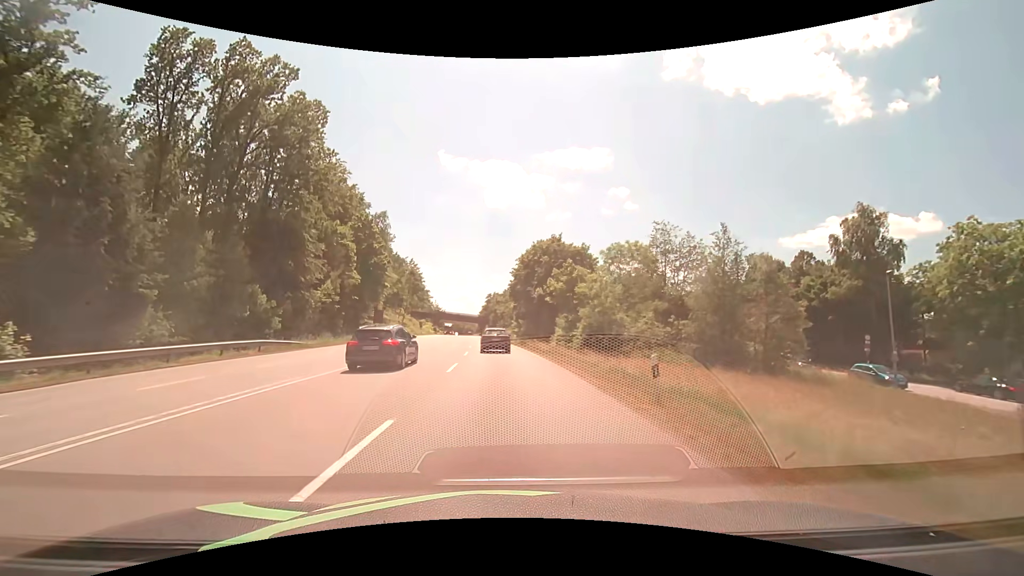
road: secondary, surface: asphalt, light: Day
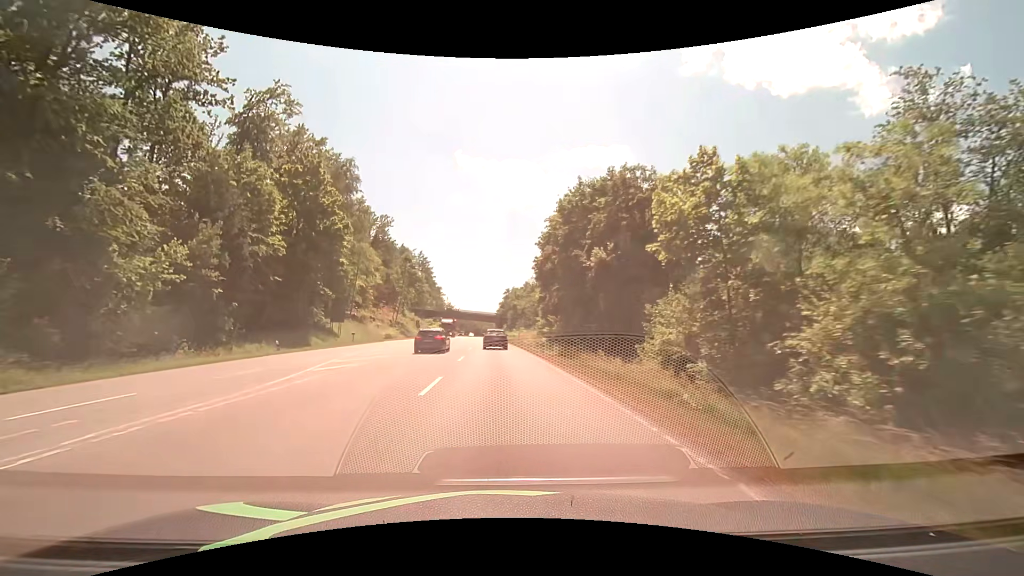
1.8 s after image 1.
(-0.5, +27.5) m; -2°
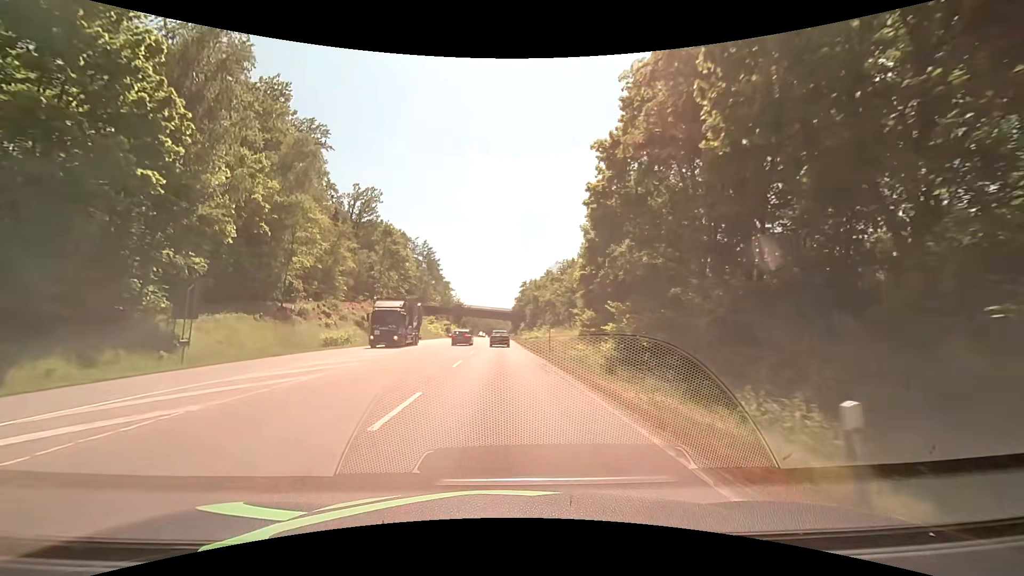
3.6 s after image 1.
(-0.5, +27.5) m; -2°
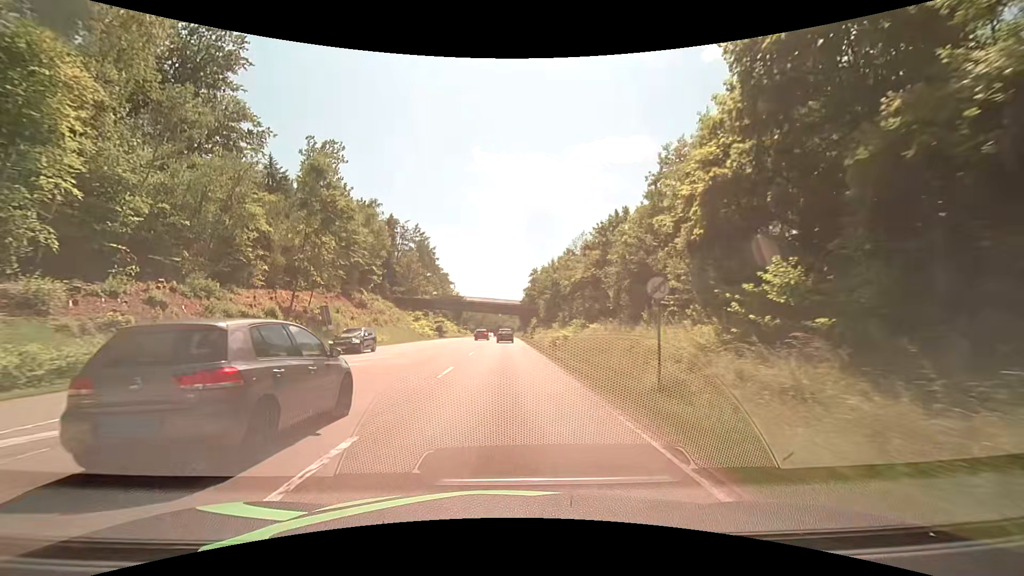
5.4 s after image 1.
(0.0, +27.6) m; 0°
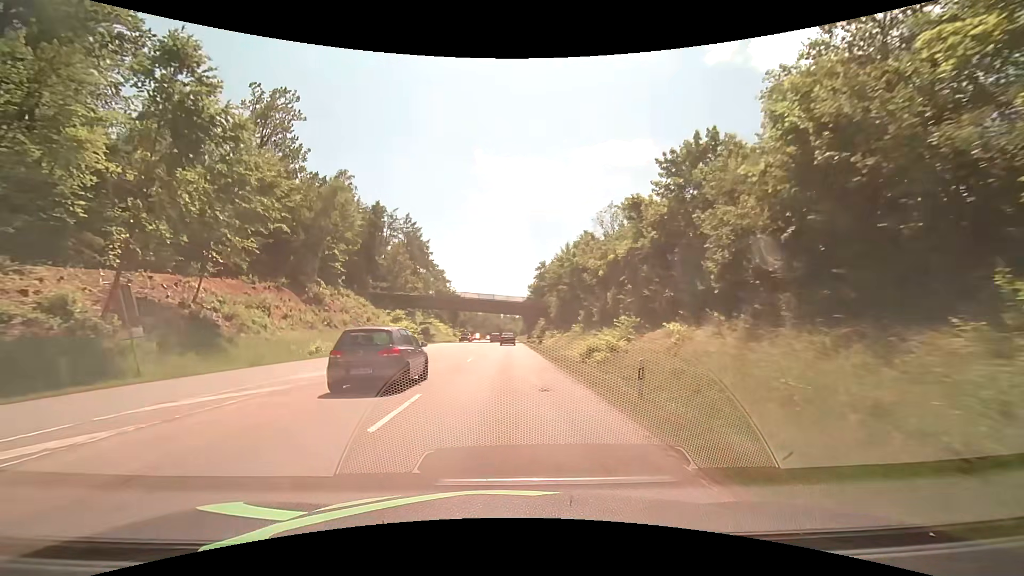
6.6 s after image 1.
(-0.2, +18.8) m; -1°
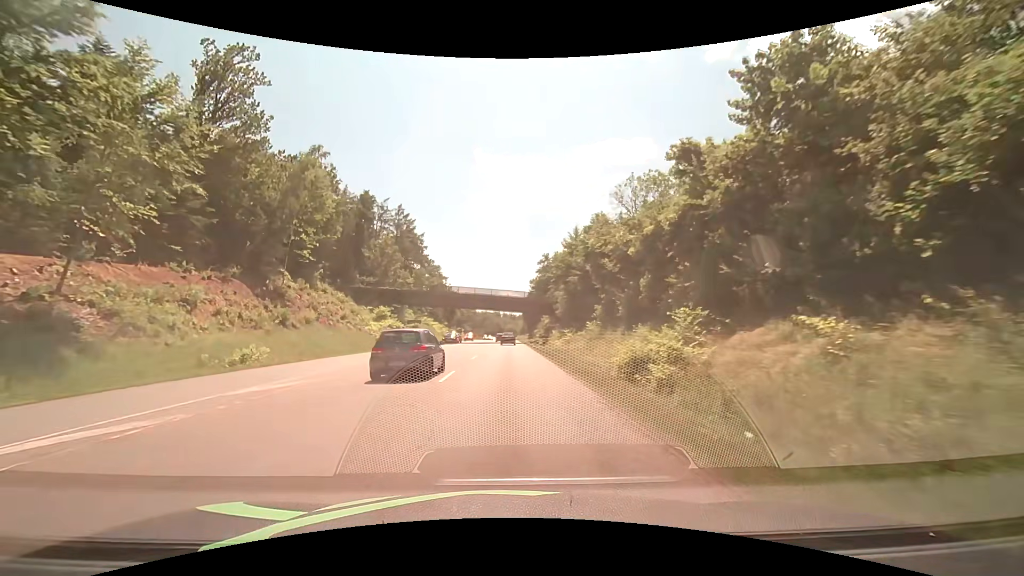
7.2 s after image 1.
(0.0, +9.7) m; 0°
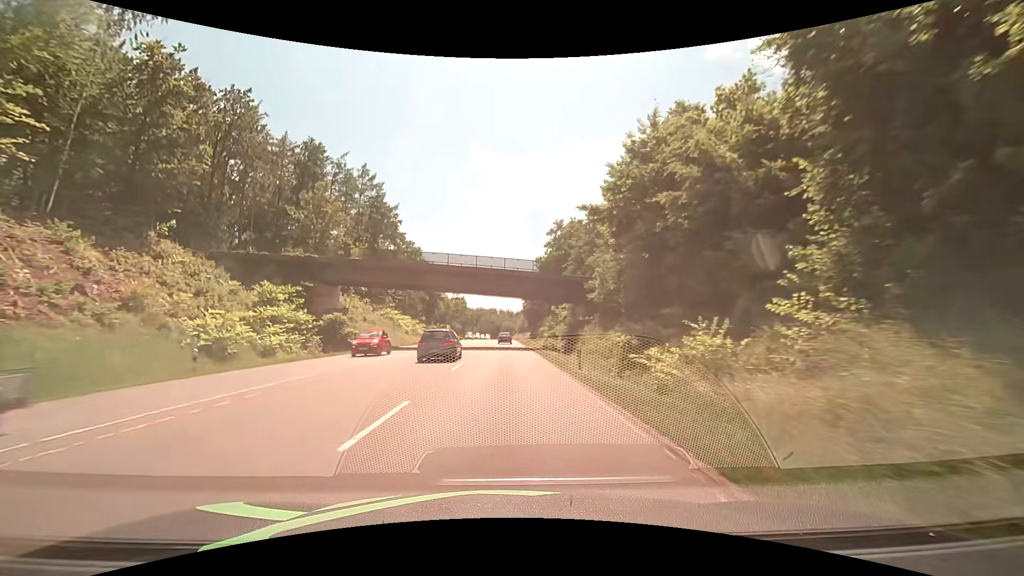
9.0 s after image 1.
(0.0, +31.3) m; 0°
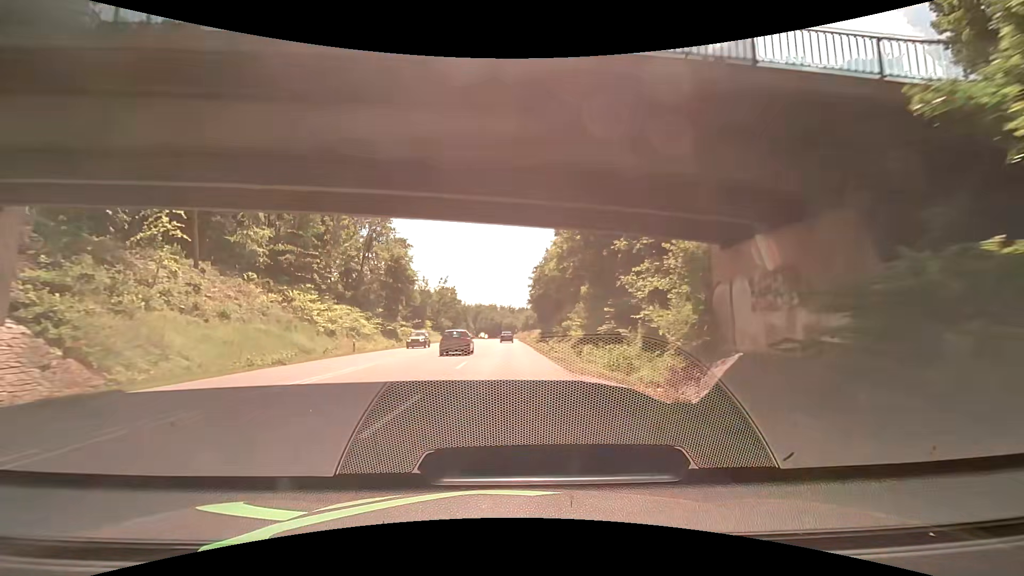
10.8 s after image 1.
(0.0, +34.2) m; 0°
(0, +10) (0, +20) (0, +30) (0, +40) (0, +50) (0, +60) (0, +70) (0, +80) (0, +90) (0, +100) m
